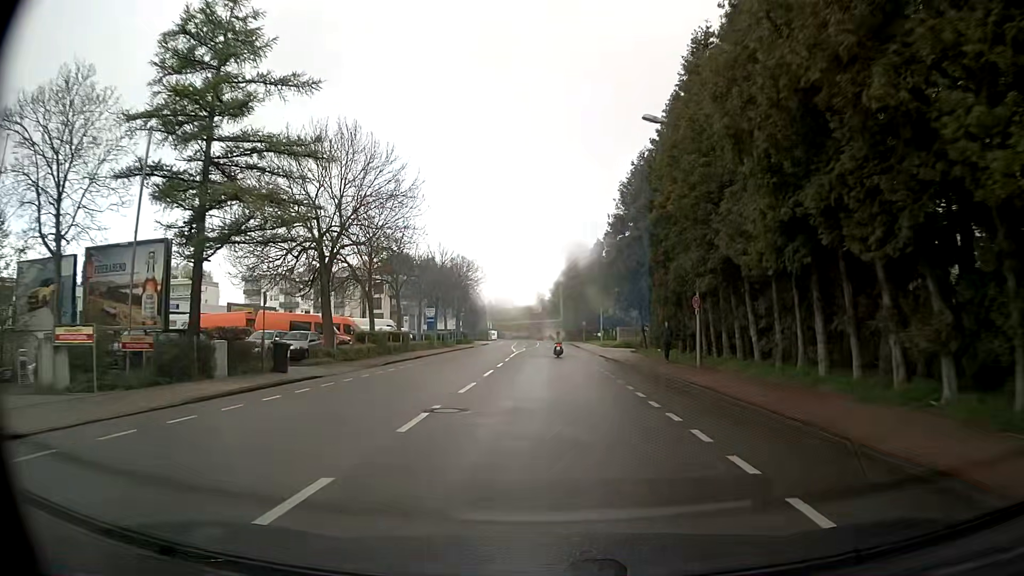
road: tertiary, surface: asphalt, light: Day
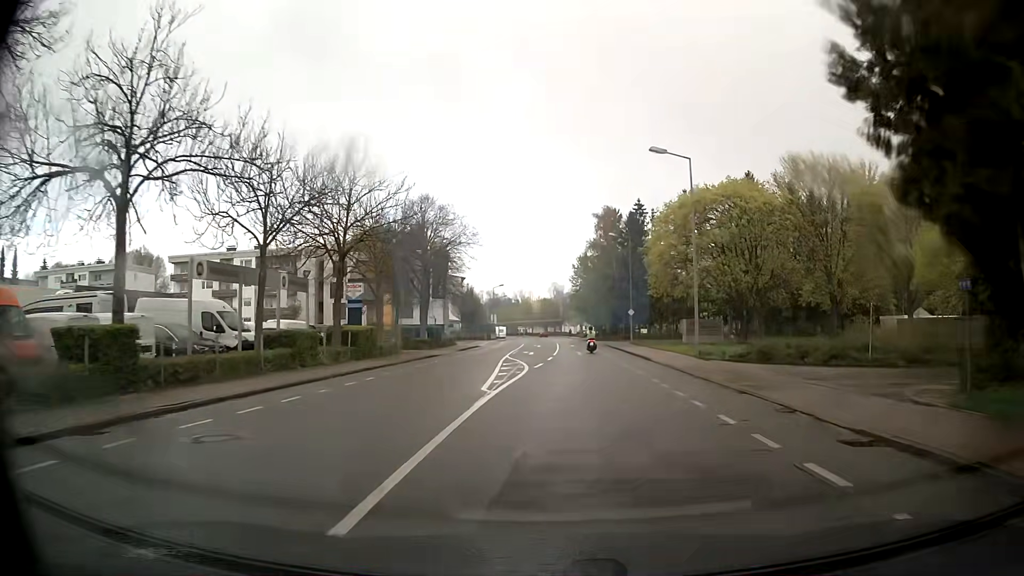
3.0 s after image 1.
(-0.5, +34.9) m; -2°
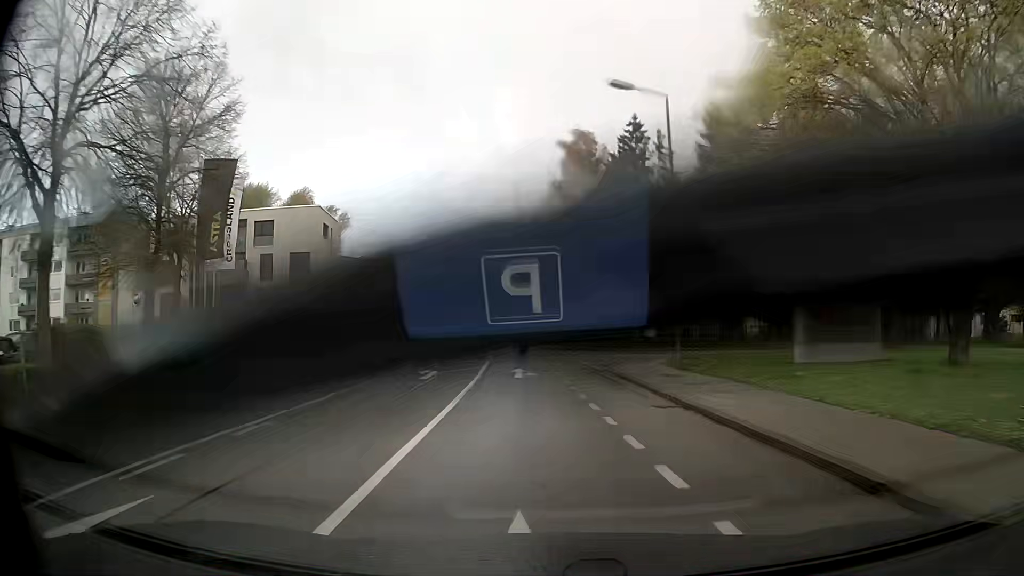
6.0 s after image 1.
(+1.8, +36.2) m; +4°
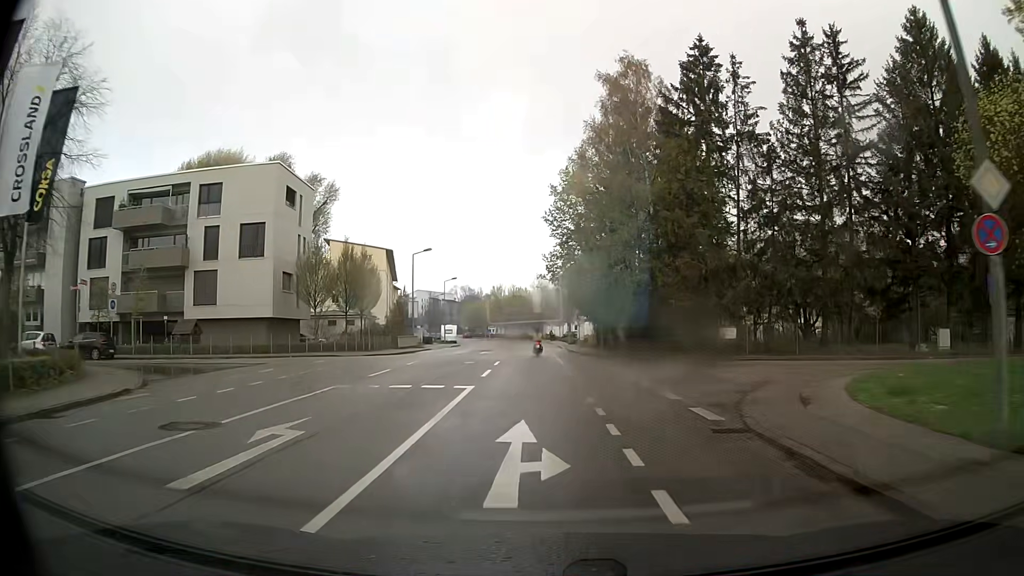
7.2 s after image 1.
(-0.3, +15.1) m; -3°
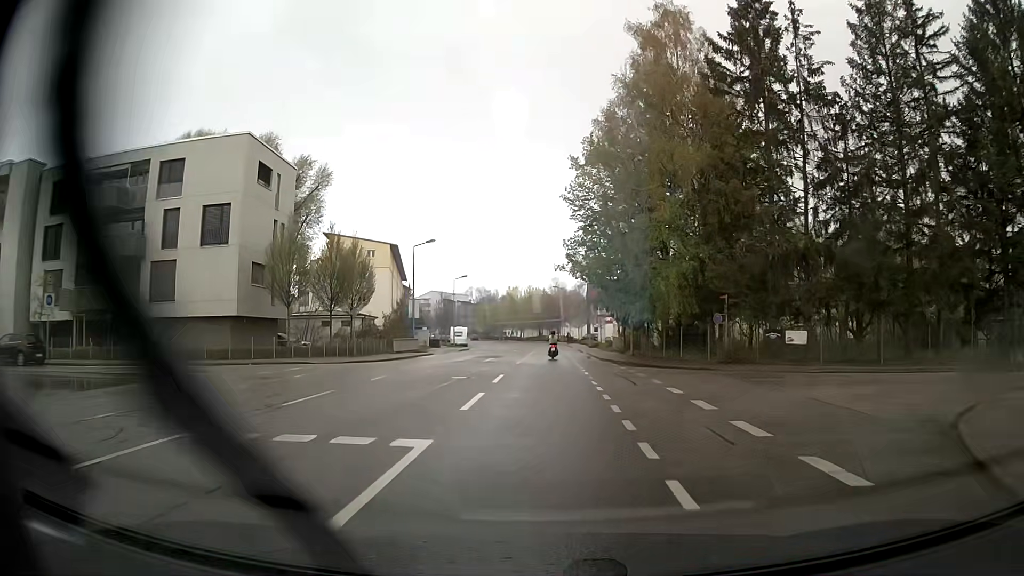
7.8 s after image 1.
(-0.1, +7.6) m; -1°
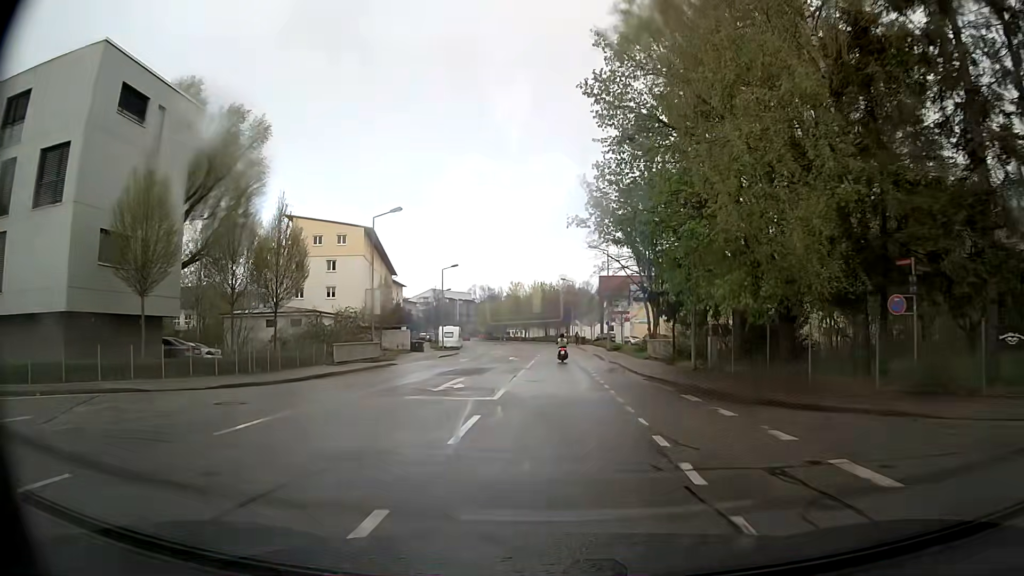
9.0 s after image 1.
(-0.2, +15.2) m; -1°
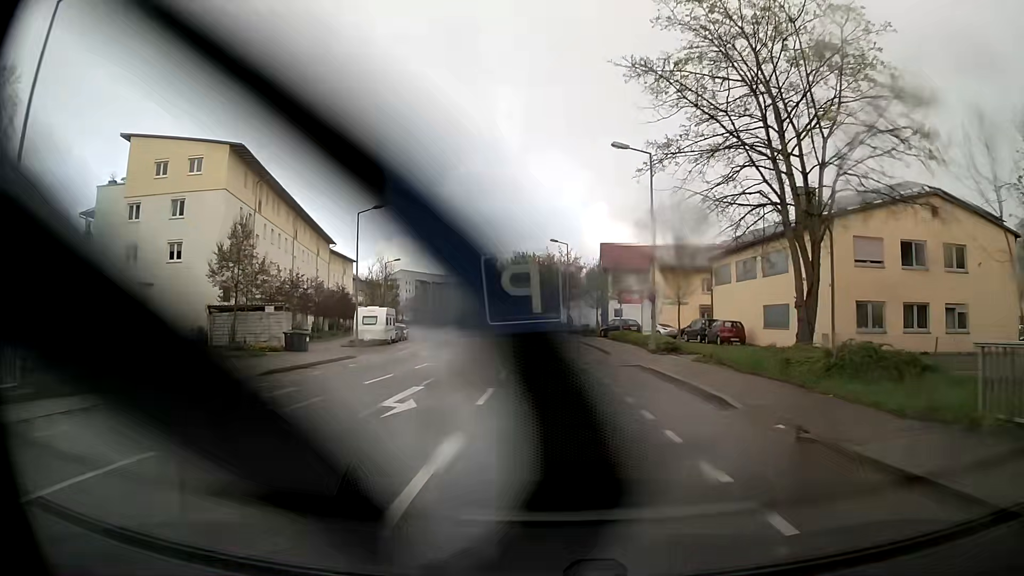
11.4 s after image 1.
(0.0, +30.3) m; +1°
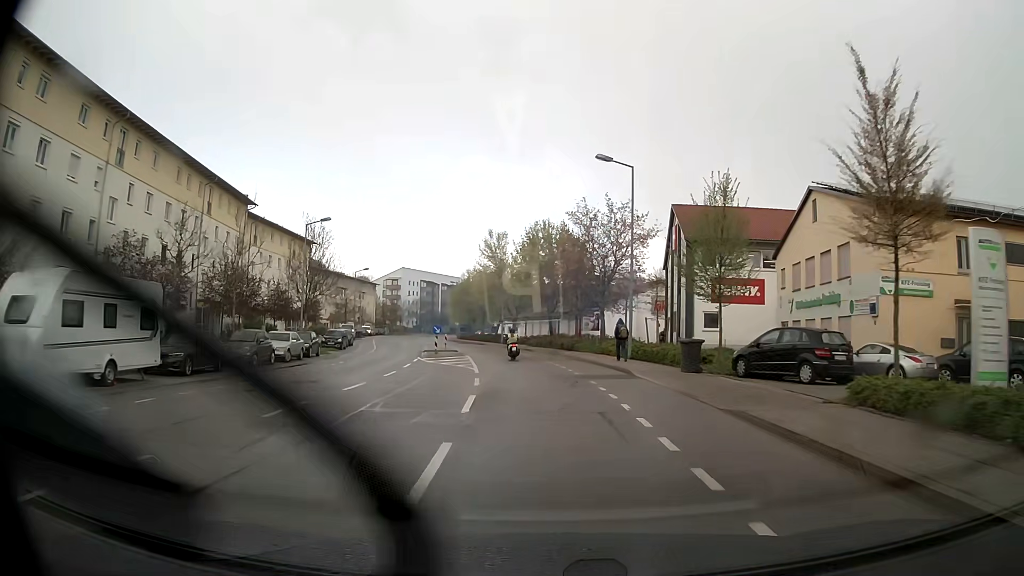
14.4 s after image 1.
(-0.2, +36.1) m; -1°
(0, +10) (0, +20) (-1, +30) (-3, +40) (-5, +50) (-8, +59) (-10, +69) (-13, +78) (-16, +88) (-18, +98) m
